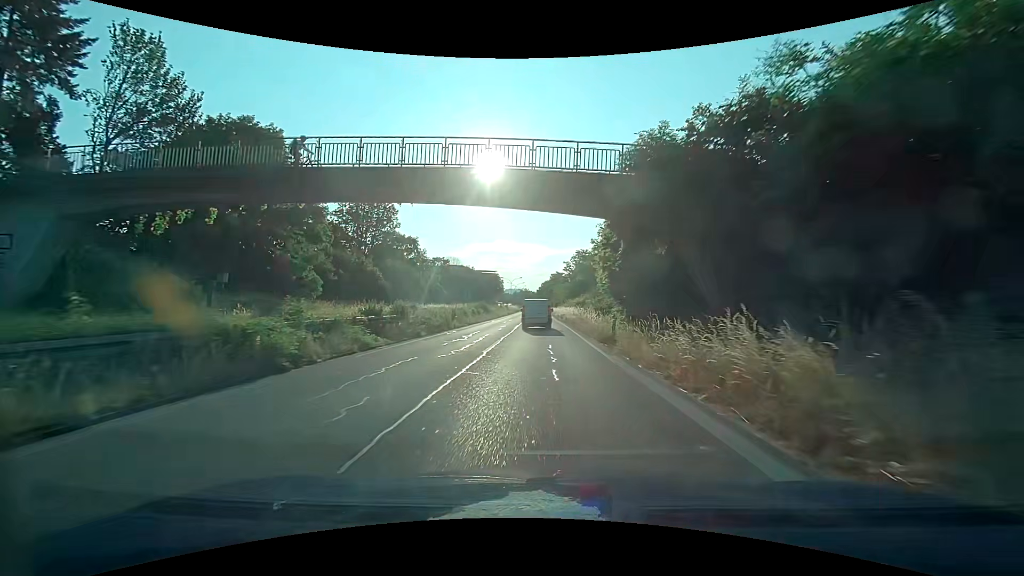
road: trunk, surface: asphalt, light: Day
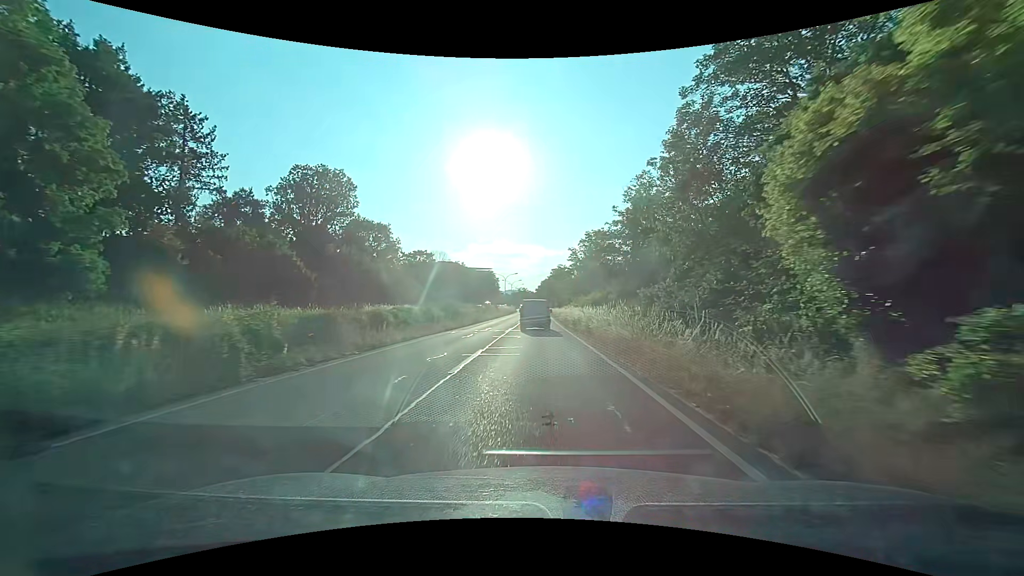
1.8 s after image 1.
(0.0, +22.6) m; +1°
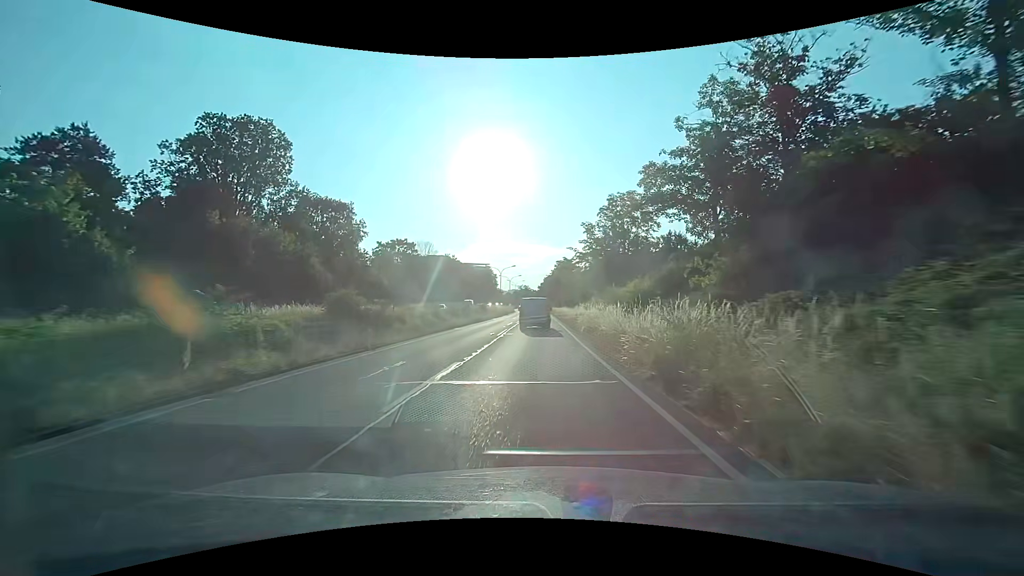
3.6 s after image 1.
(-0.4, +22.0) m; -1°
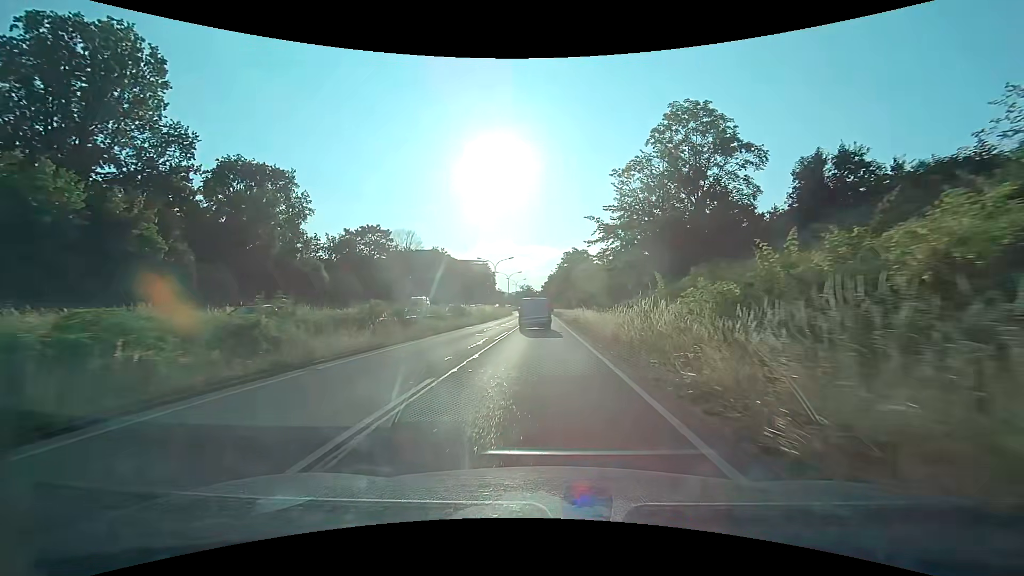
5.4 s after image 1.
(-0.3, +21.2) m; -1°
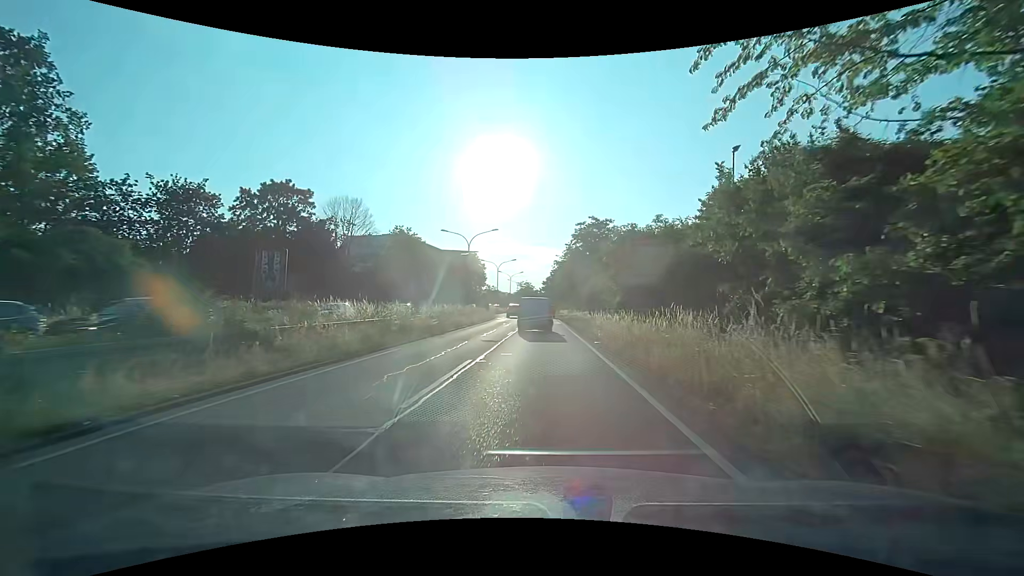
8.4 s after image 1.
(-0.2, +32.4) m; 0°
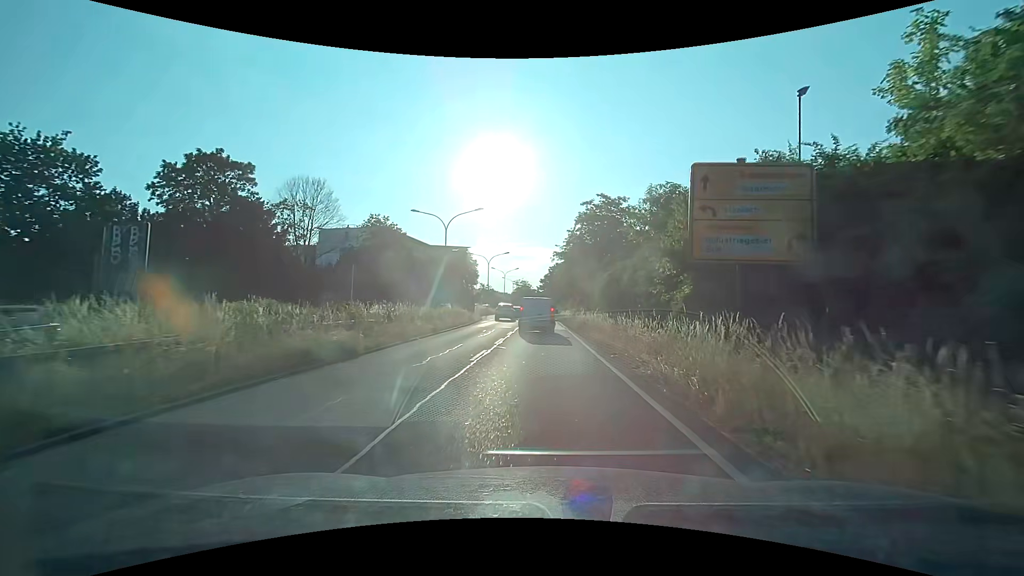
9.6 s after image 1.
(0.0, +11.9) m; 0°
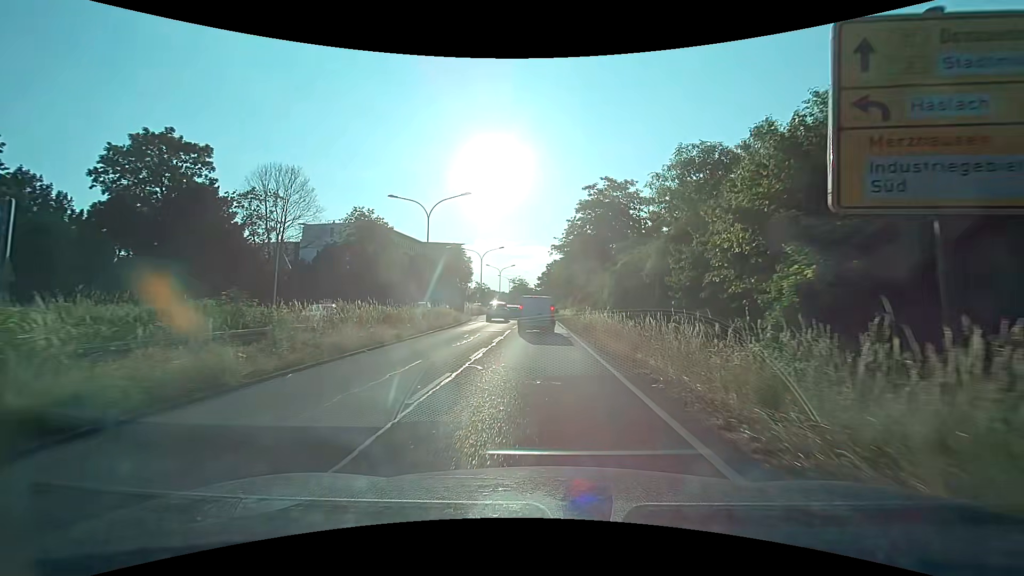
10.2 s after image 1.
(0.0, +5.7) m; 0°
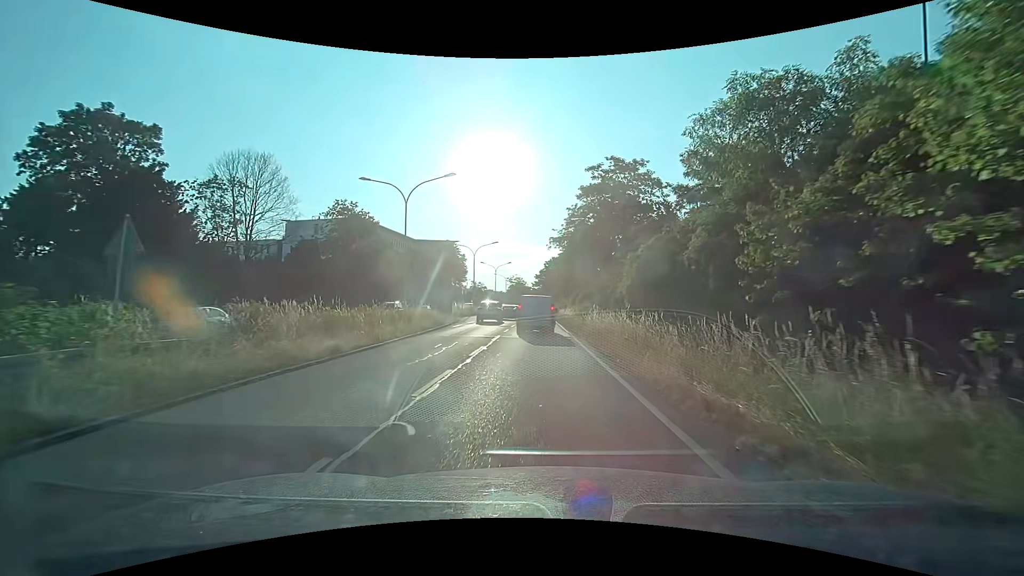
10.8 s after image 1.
(0.0, +5.5) m; +1°
(0, +10) (0, +20) (0, +30) (0, +40) (-1, +50) (-1, +60) (-1, +70) (-1, +80) (-1, +90) (-1, +100) m
